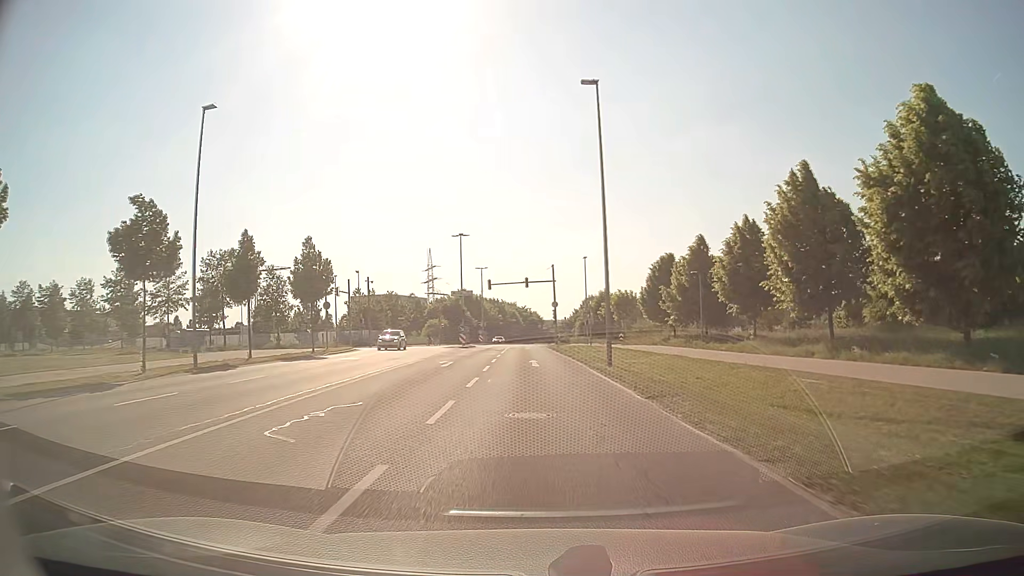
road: secondary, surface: asphalt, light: Day
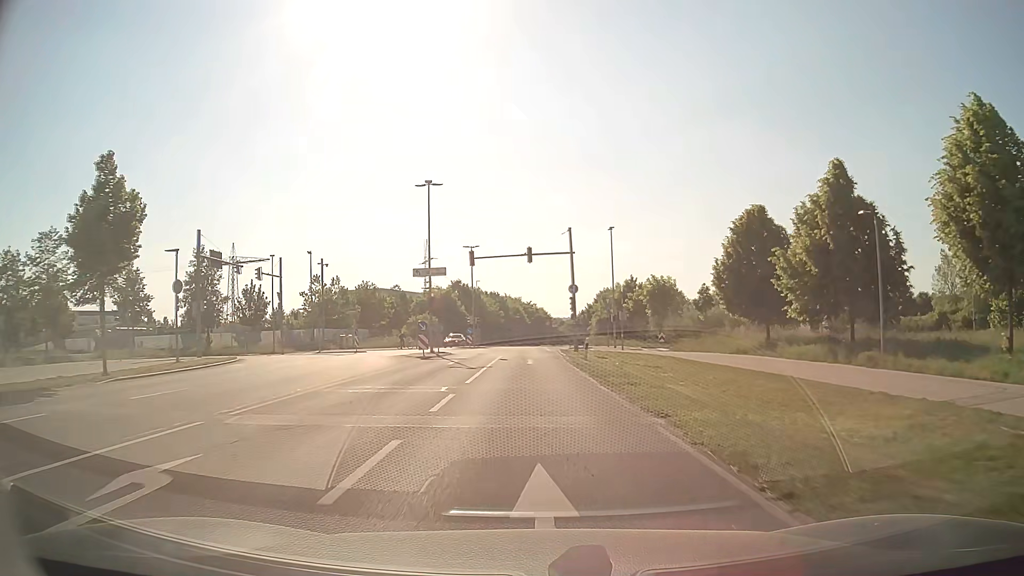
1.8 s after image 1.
(-0.1, +22.3) m; 0°
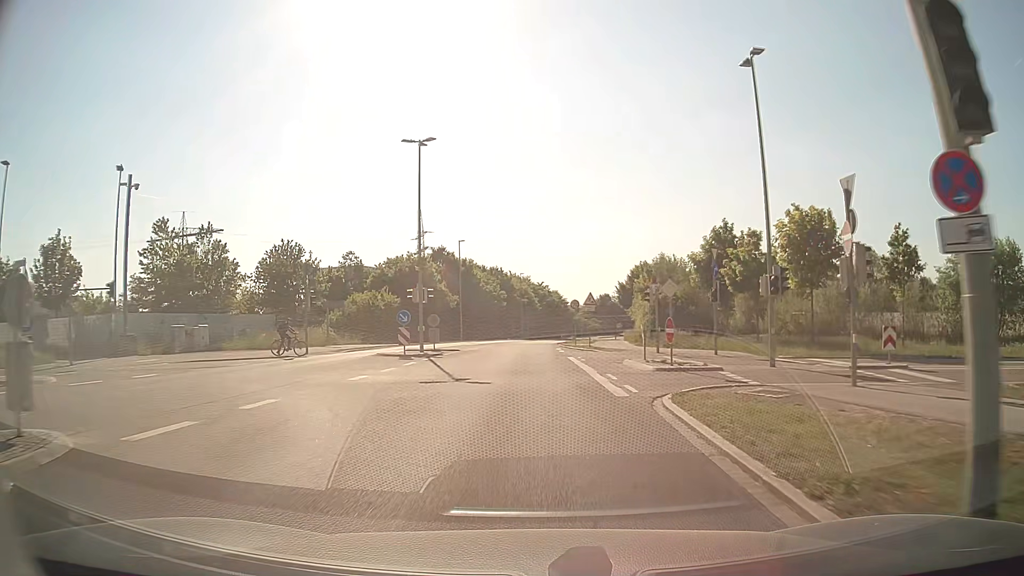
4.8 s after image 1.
(-0.4, +36.9) m; -1°
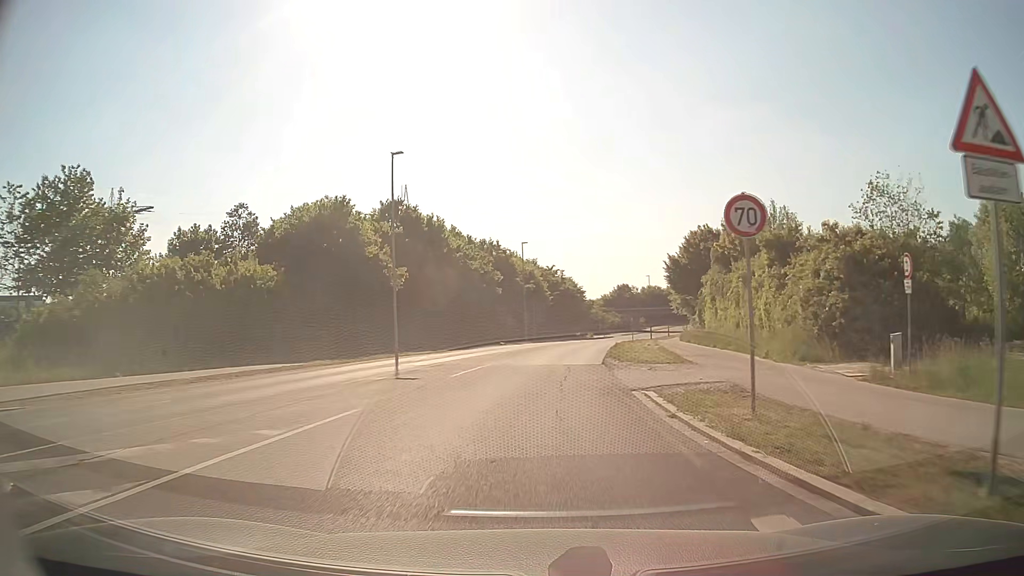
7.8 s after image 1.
(-0.3, +34.7) m; -1°
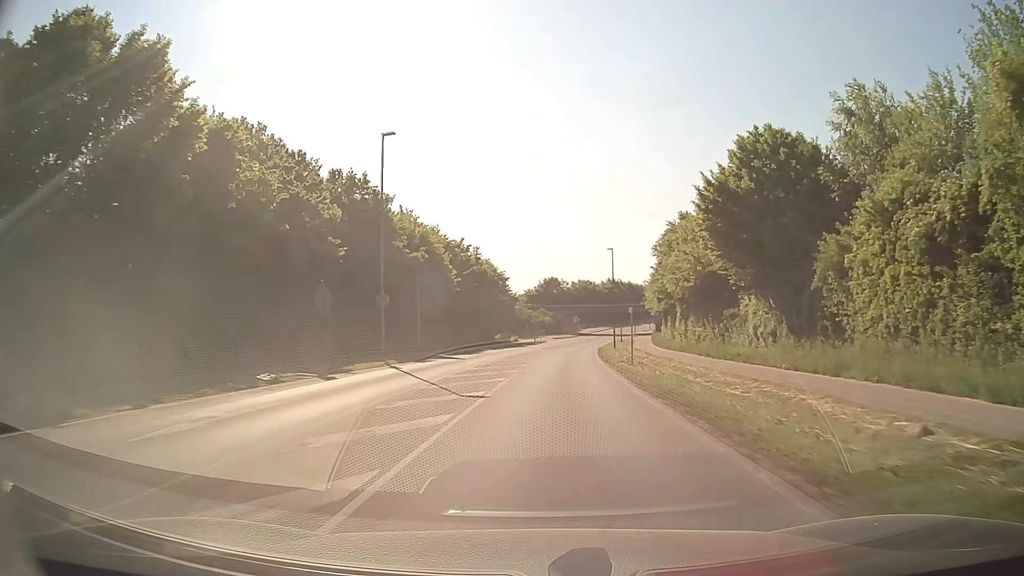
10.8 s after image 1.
(+1.8, +39.6) m; +7°
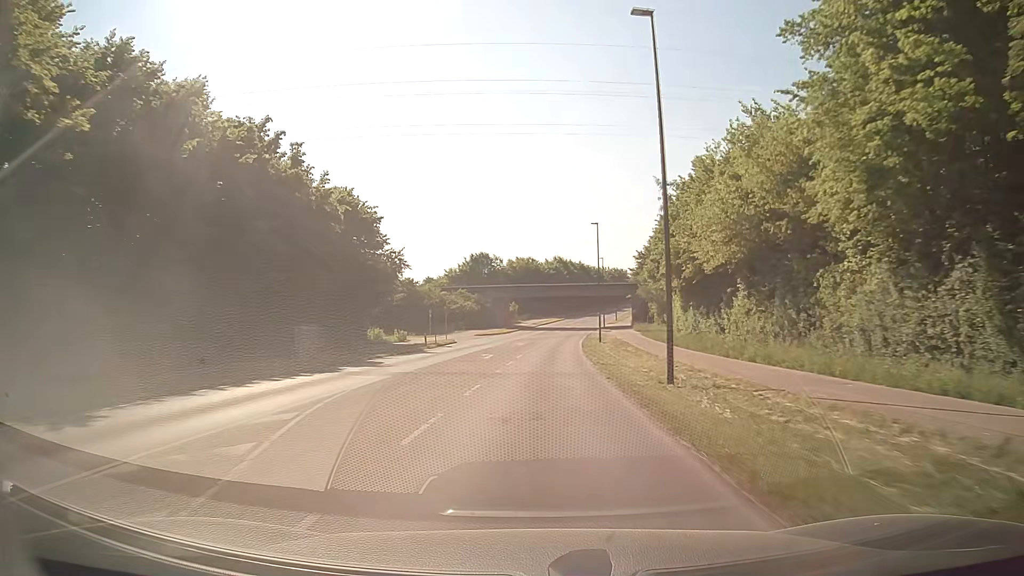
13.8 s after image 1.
(+3.1, +52.0) m; +5°
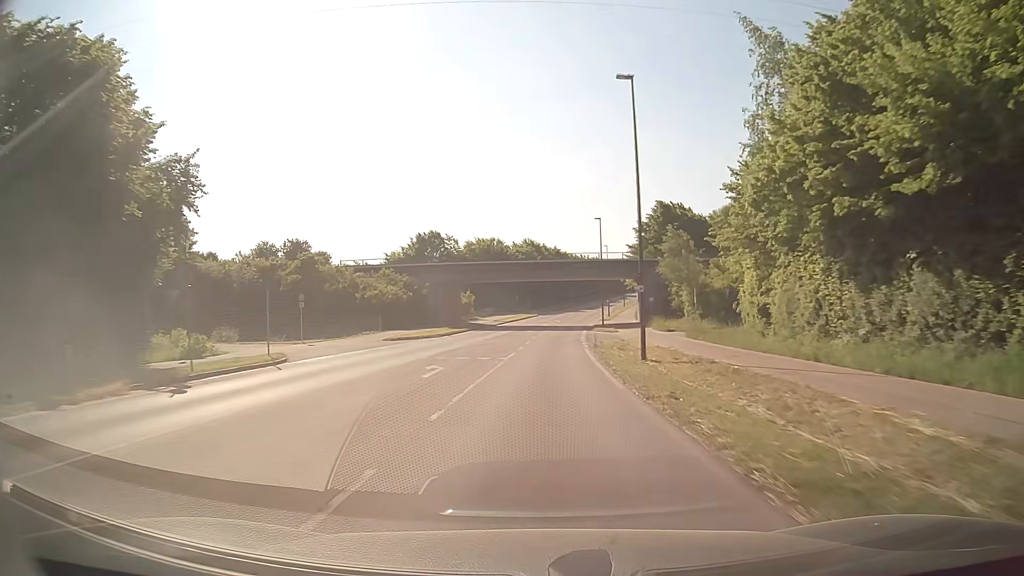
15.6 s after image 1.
(+0.8, +34.3) m; +2°
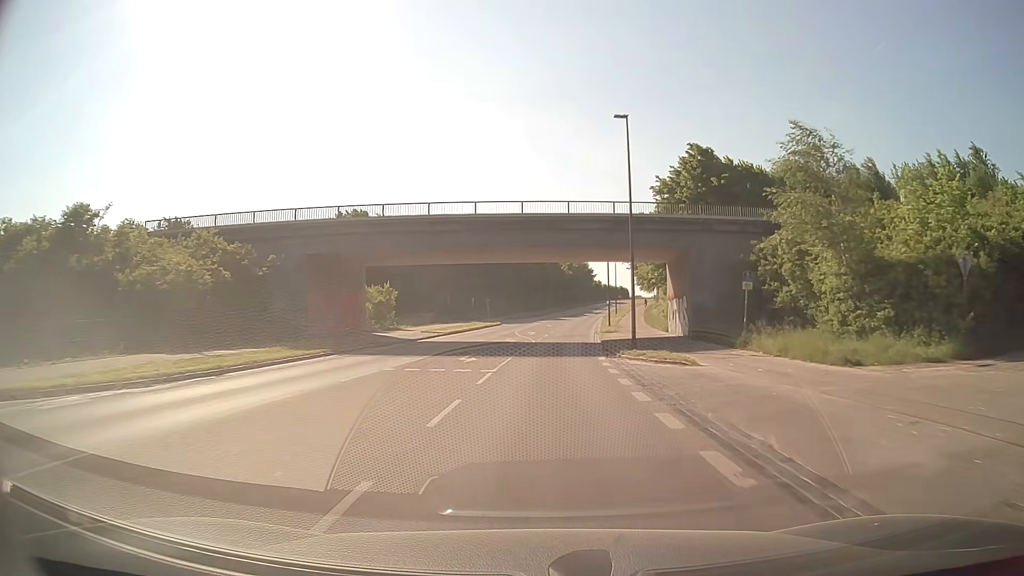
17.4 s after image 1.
(+1.0, +34.0) m; +3°
(0, +10) (0, +20) (+1, +30) (+1, +40) (+2, +50) (+3, +60) (+4, +70) (+5, +80) (+6, +90) (+8, +100) m
